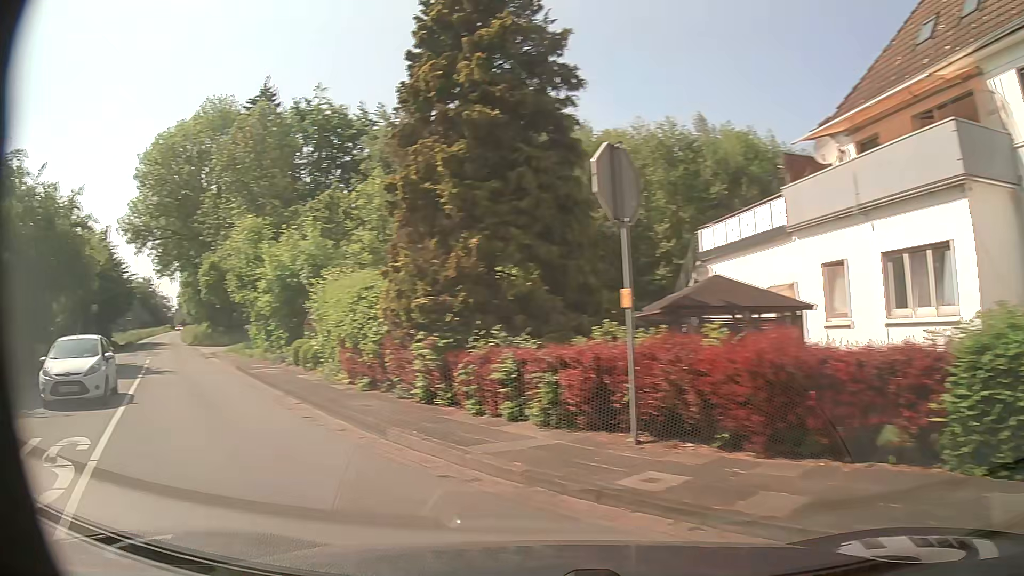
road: secondary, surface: asphalt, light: Day
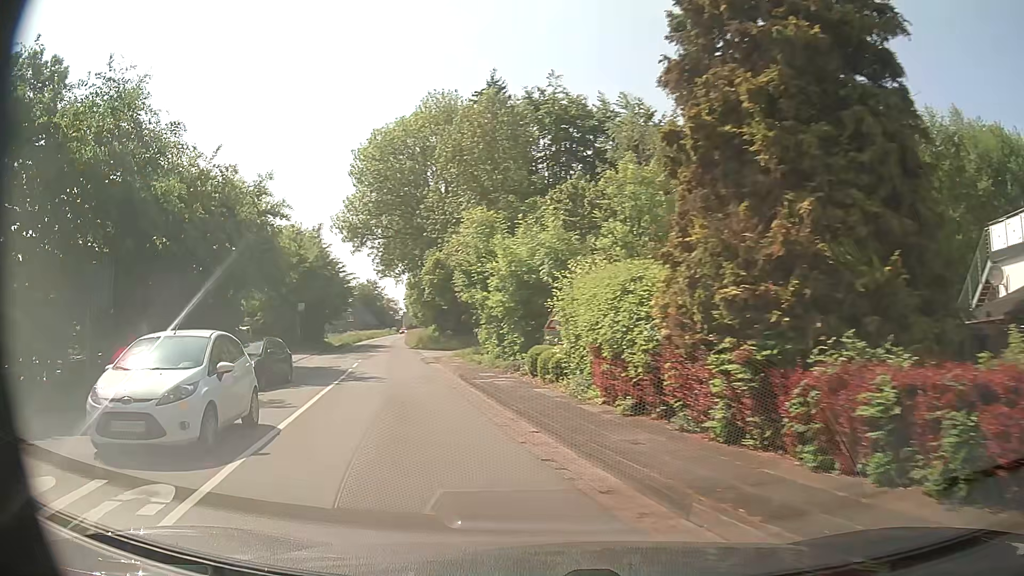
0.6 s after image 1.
(-0.8, +3.8) m; -21°
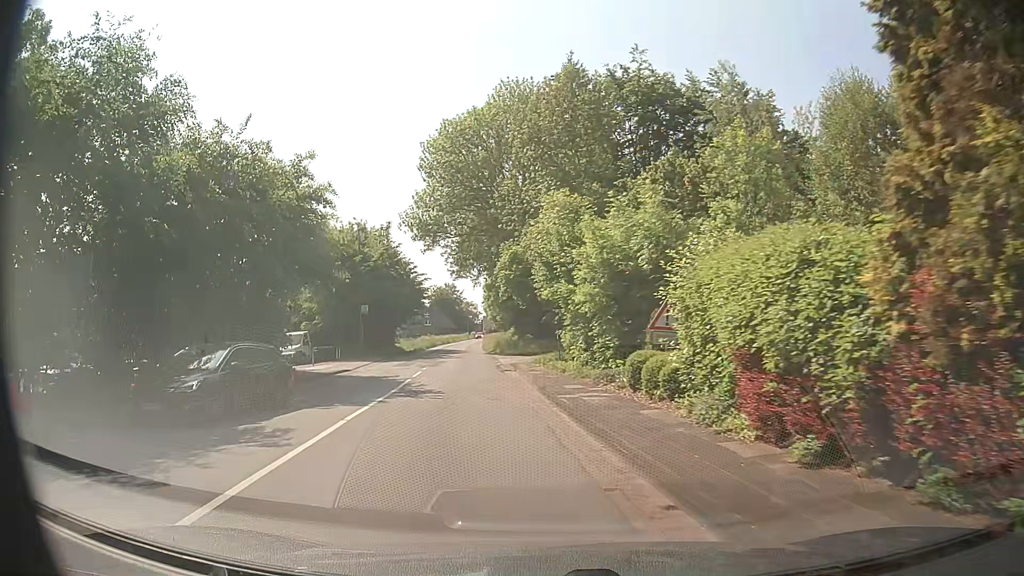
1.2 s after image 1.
(-0.3, +4.6) m; -7°
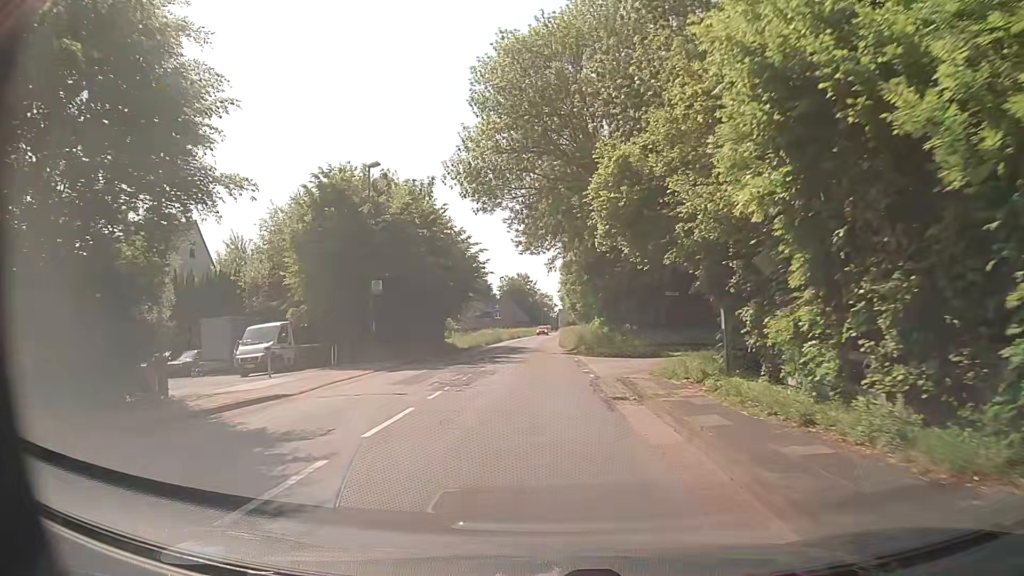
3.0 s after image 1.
(-1.5, +16.8) m; -7°
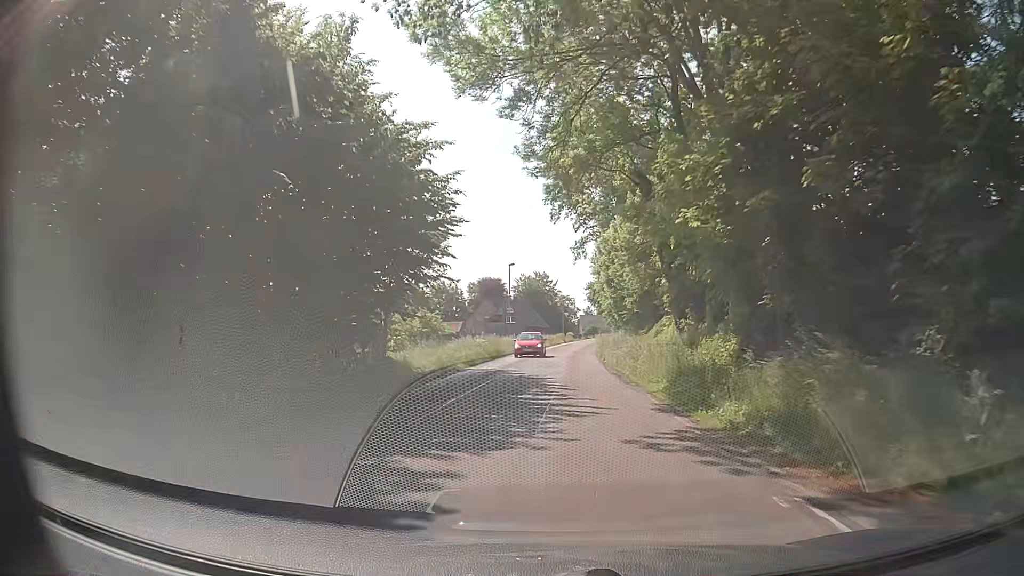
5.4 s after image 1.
(-0.5, +26.6) m; -2°
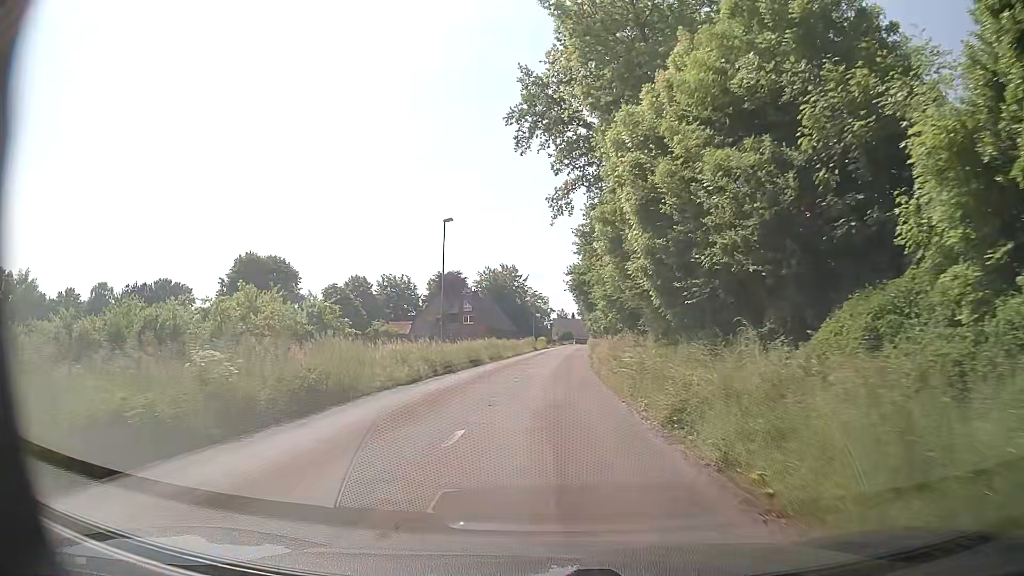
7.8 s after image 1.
(+1.2, +28.2) m; +2°
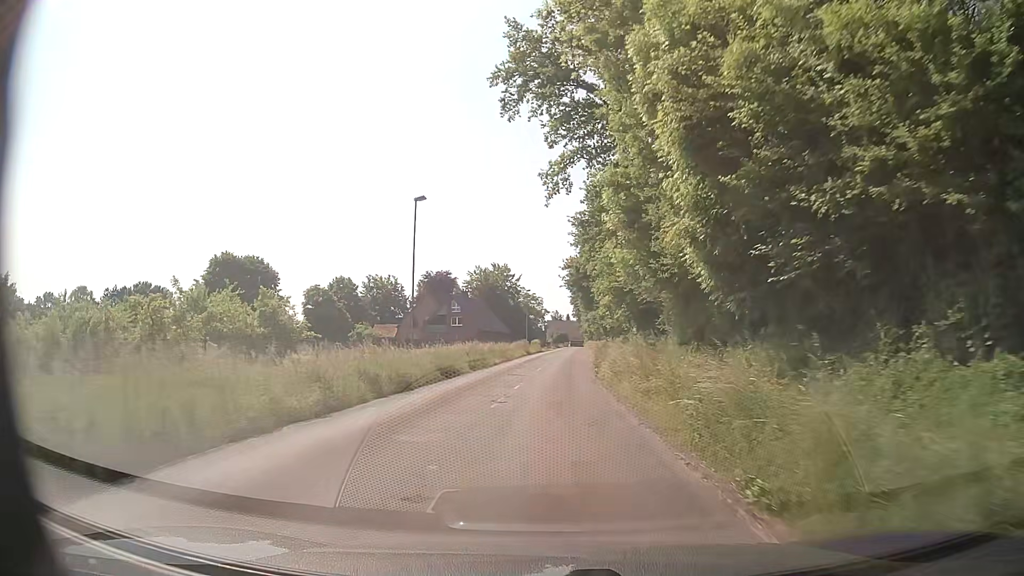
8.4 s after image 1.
(+0.1, +7.5) m; +1°
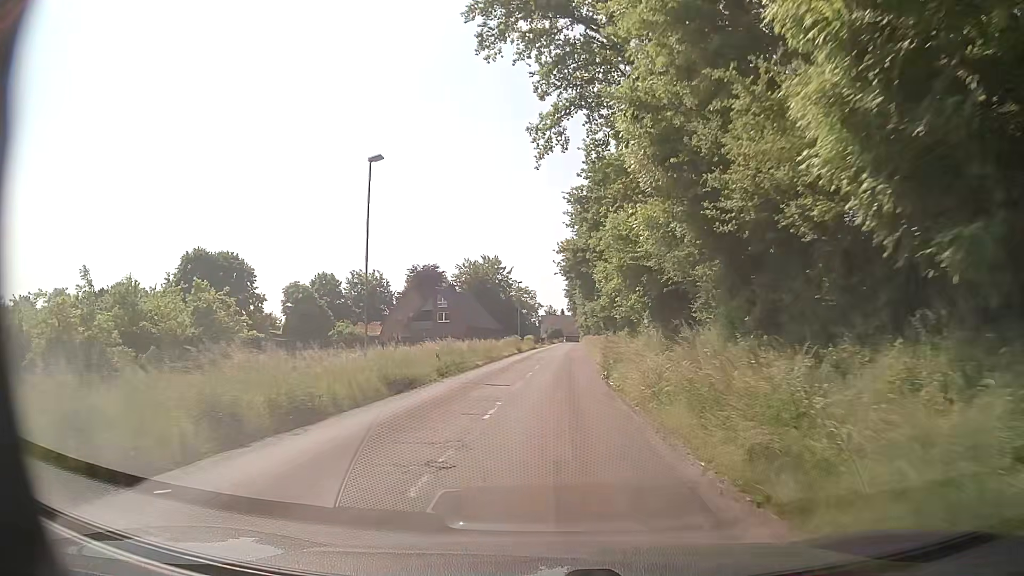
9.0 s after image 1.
(0.0, +7.6) m; +1°
(0, +10) (0, +20) (+1, +30) (+1, +40) (+1, +50) (+2, +60) (+2, +70) (+2, +80) (+2, +90) (+3, +100) m
